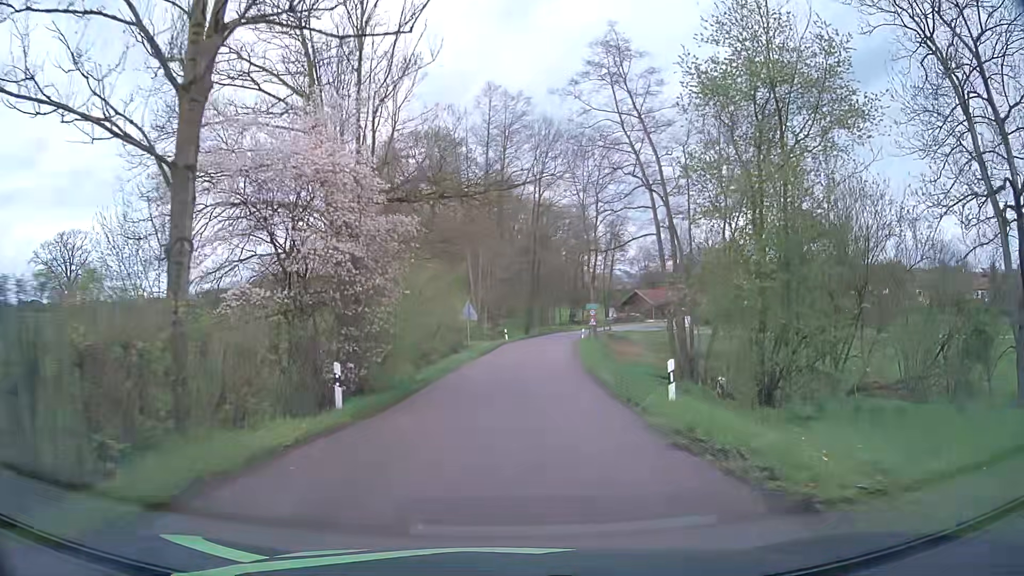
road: unclassified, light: Day
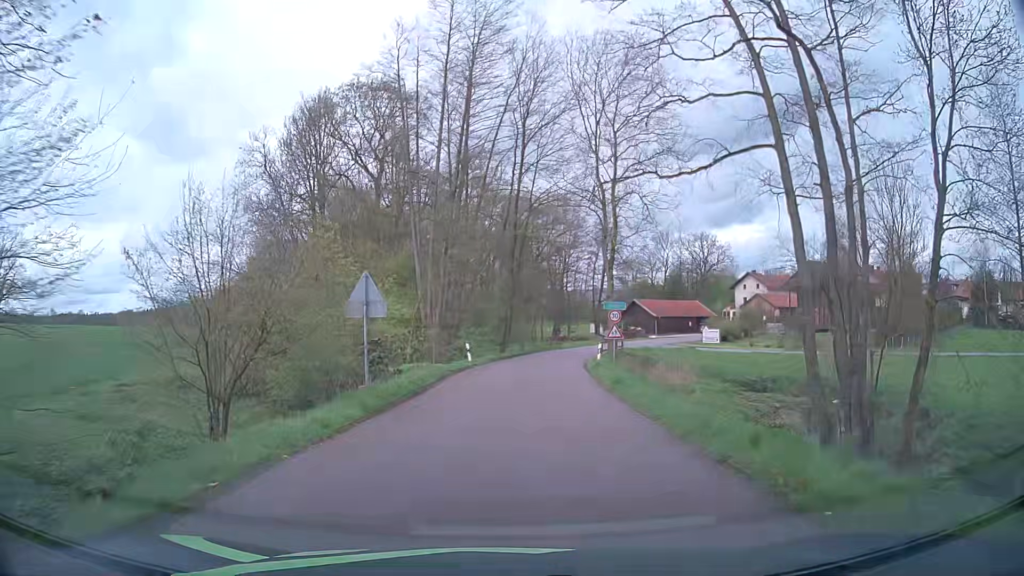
(+0.4, +22.3) m; +2°
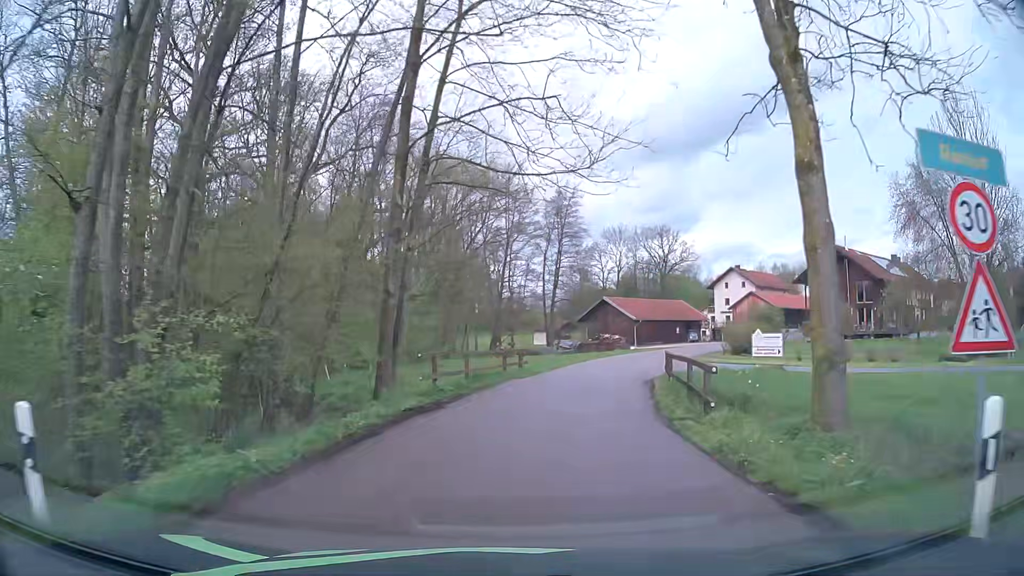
(+0.9, +28.4) m; +6°
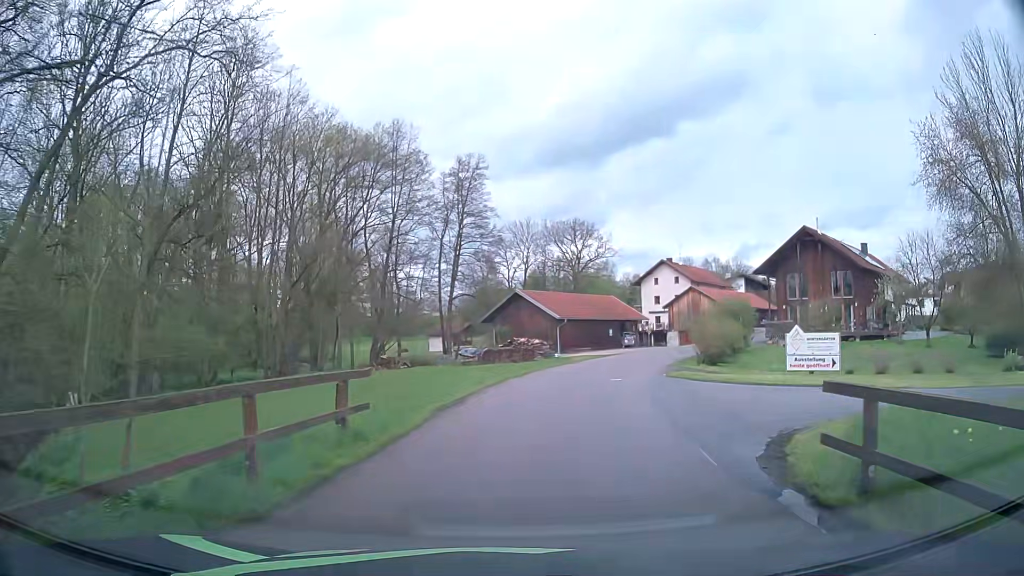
(+1.2, +17.2) m; +8°
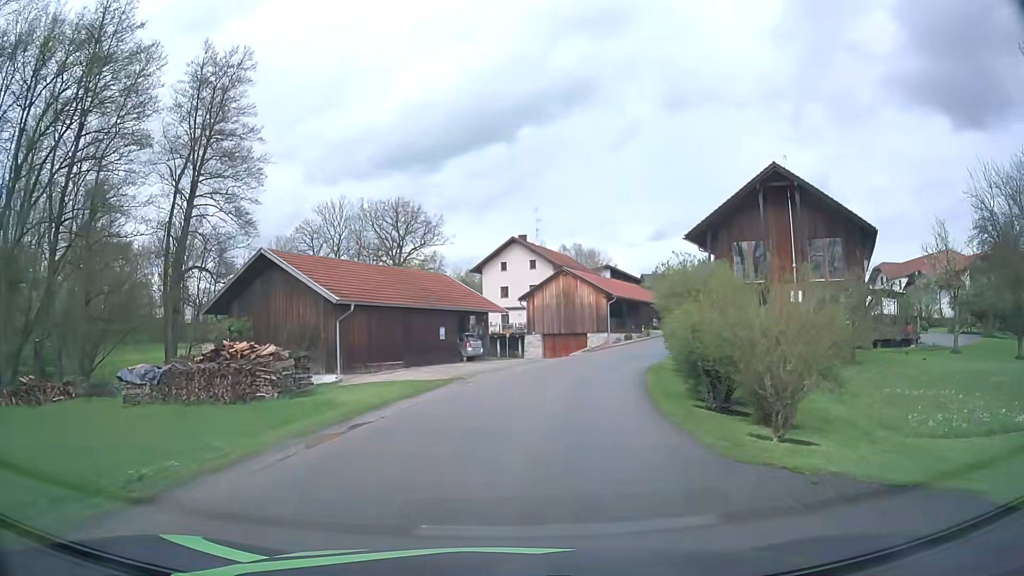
(+3.9, +27.6) m; +15°
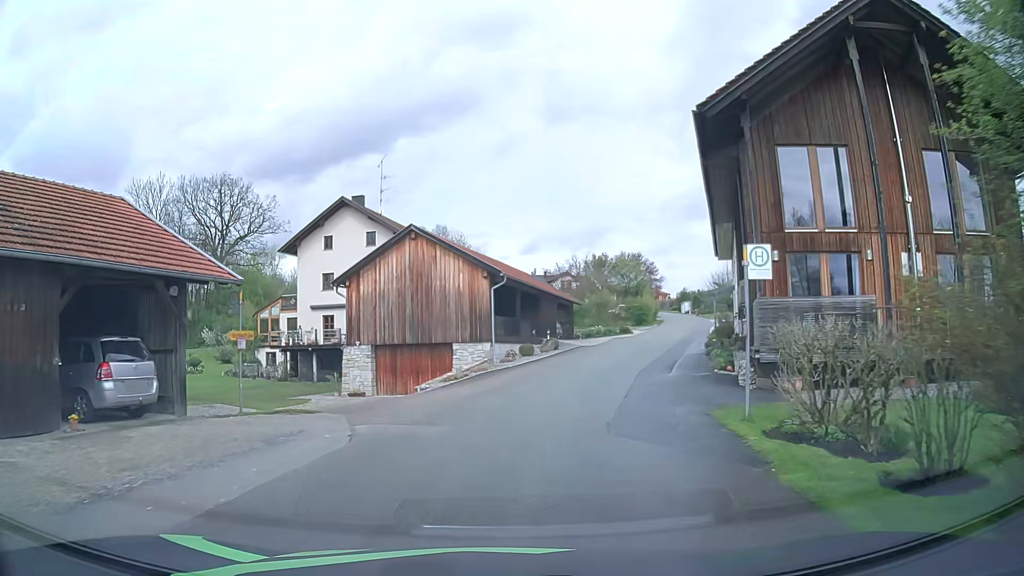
(+2.6, +25.0) m; +11°
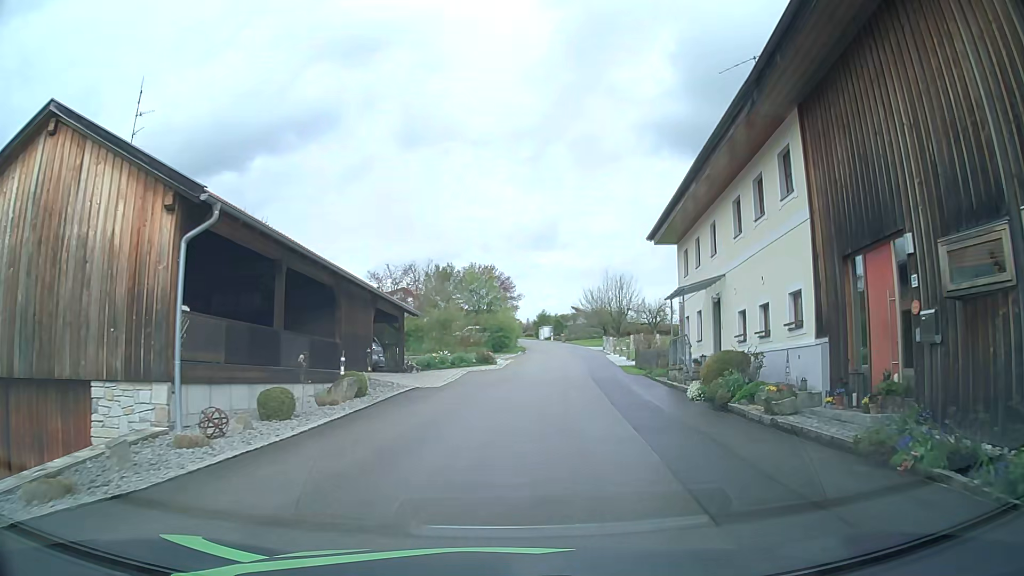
(+2.0, +19.1) m; +14°
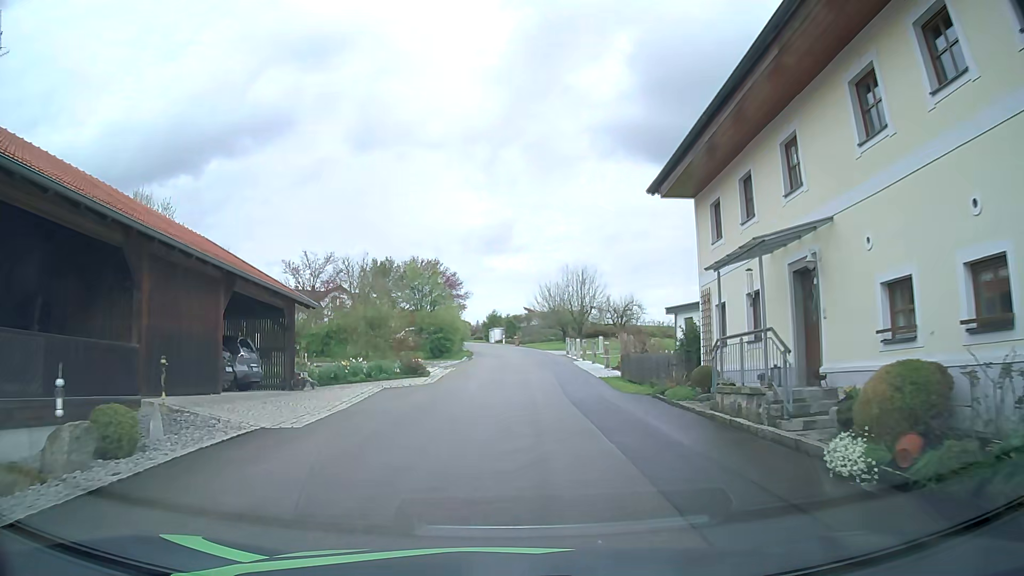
(+0.5, +9.6) m; +4°
(0, +10) (+1, +20) (+1, +30) (+1, +40) (+1, +50) (+1, +60) (-1, +70) (-2, +80) (-4, +89) (-7, +99) m
